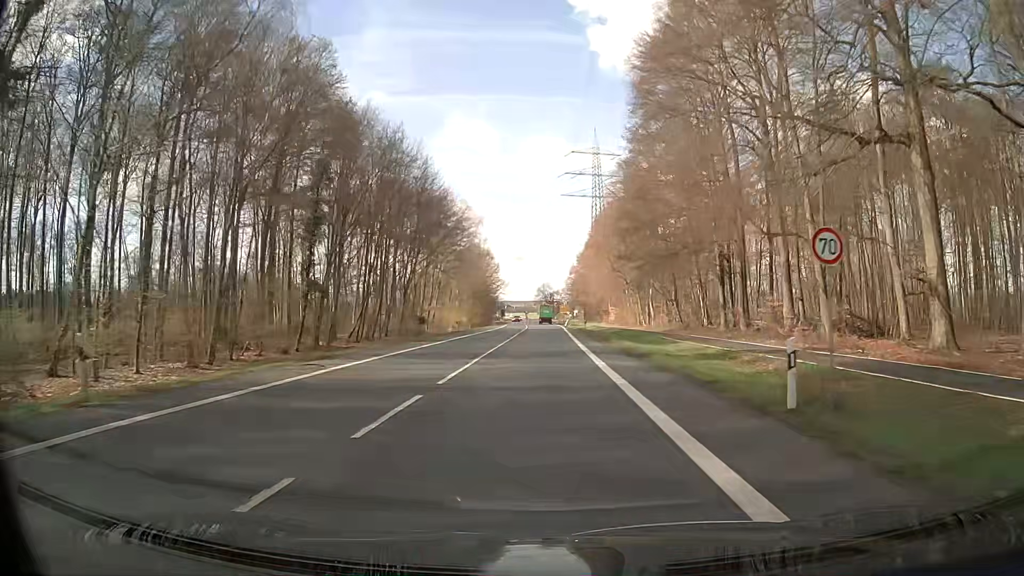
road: secondary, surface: asphalt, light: Day
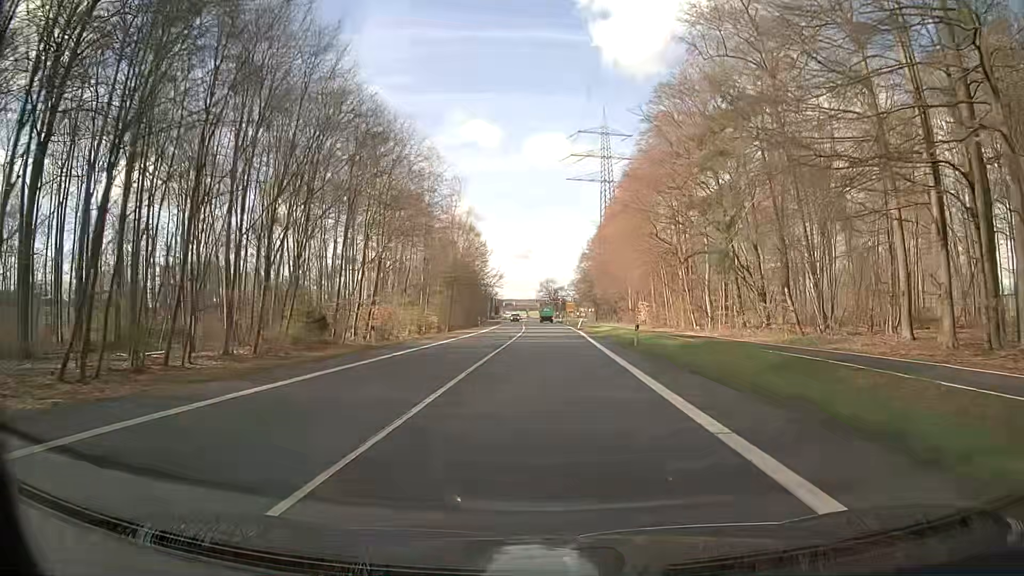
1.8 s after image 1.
(-0.3, +31.7) m; -1°
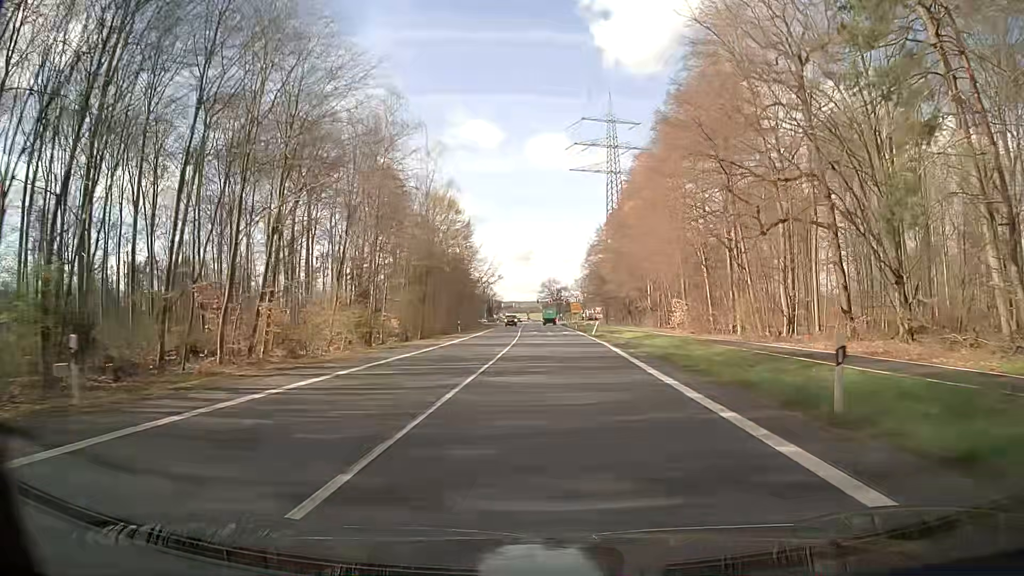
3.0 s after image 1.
(+0.1, +20.7) m; 0°
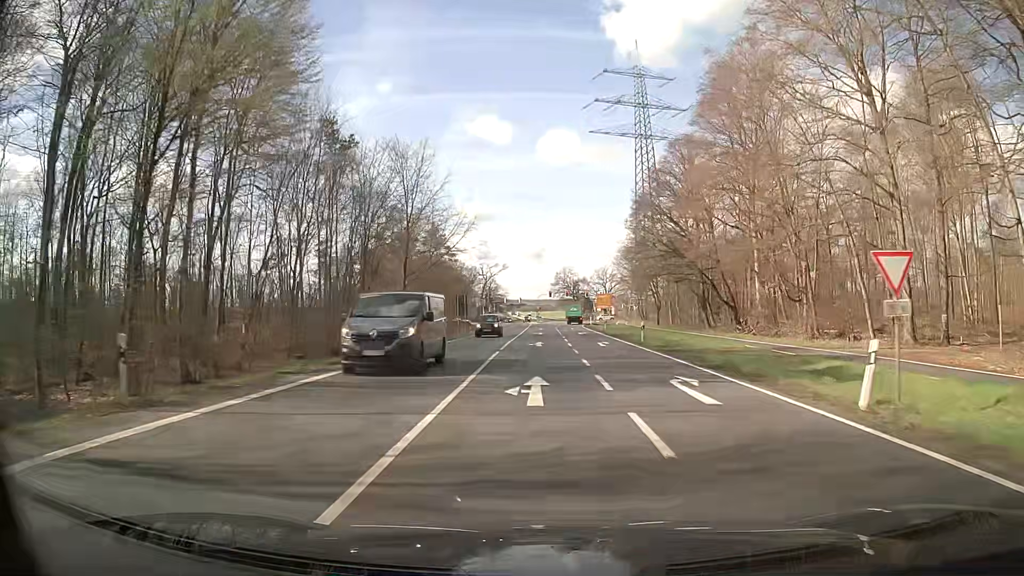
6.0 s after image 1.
(-0.2, +49.2) m; -1°
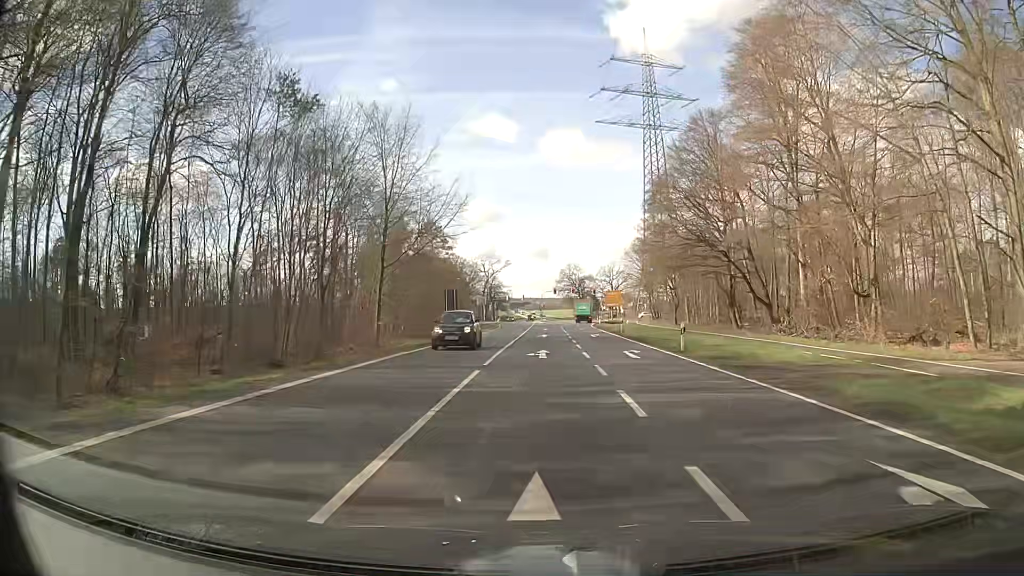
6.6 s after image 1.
(0.0, +9.3) m; 0°
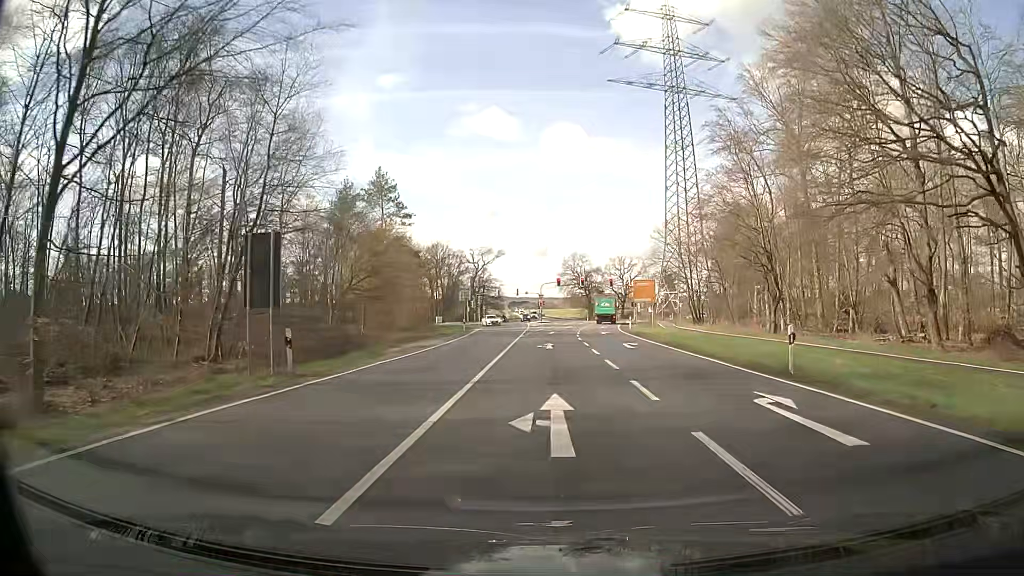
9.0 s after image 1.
(0.0, +34.2) m; 0°
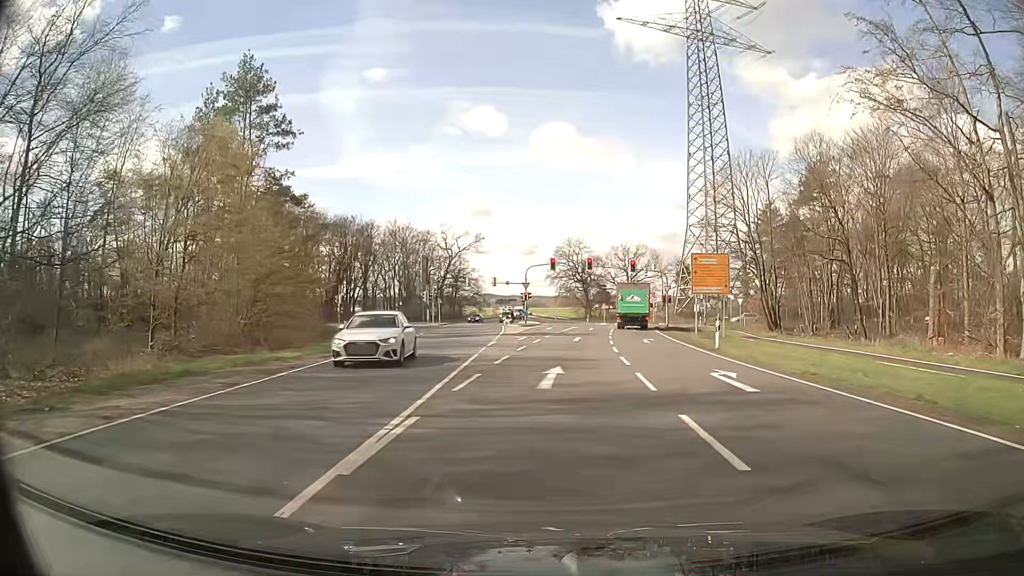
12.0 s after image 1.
(+0.1, +34.3) m; +1°
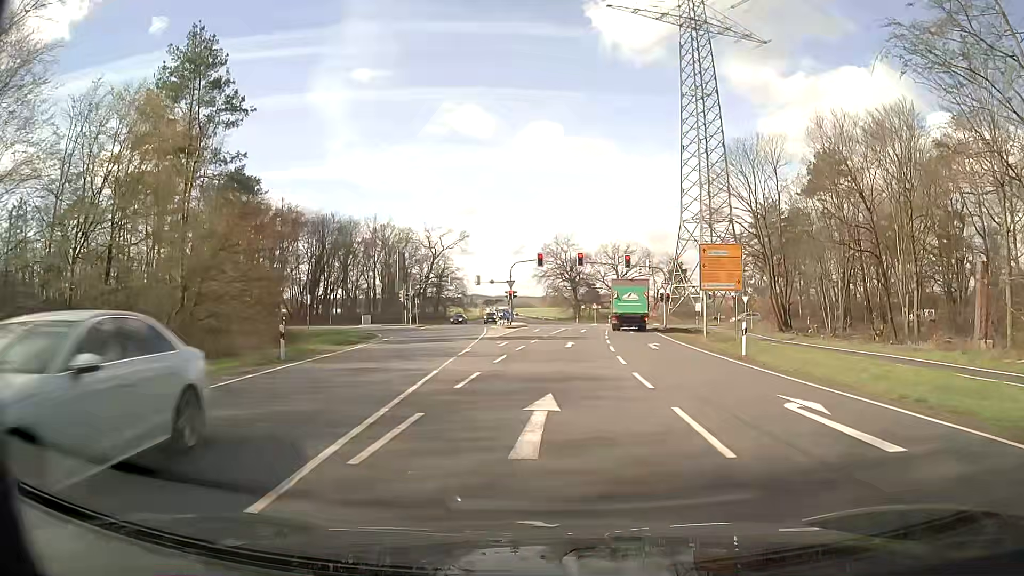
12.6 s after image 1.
(+0.1, +5.6) m; +1°
